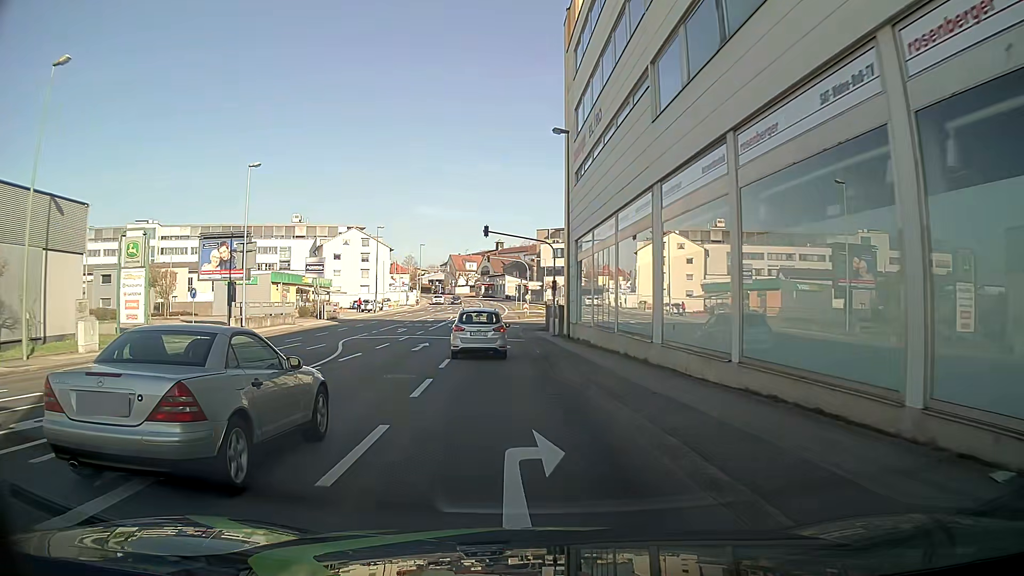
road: tertiary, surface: asphalt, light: Day
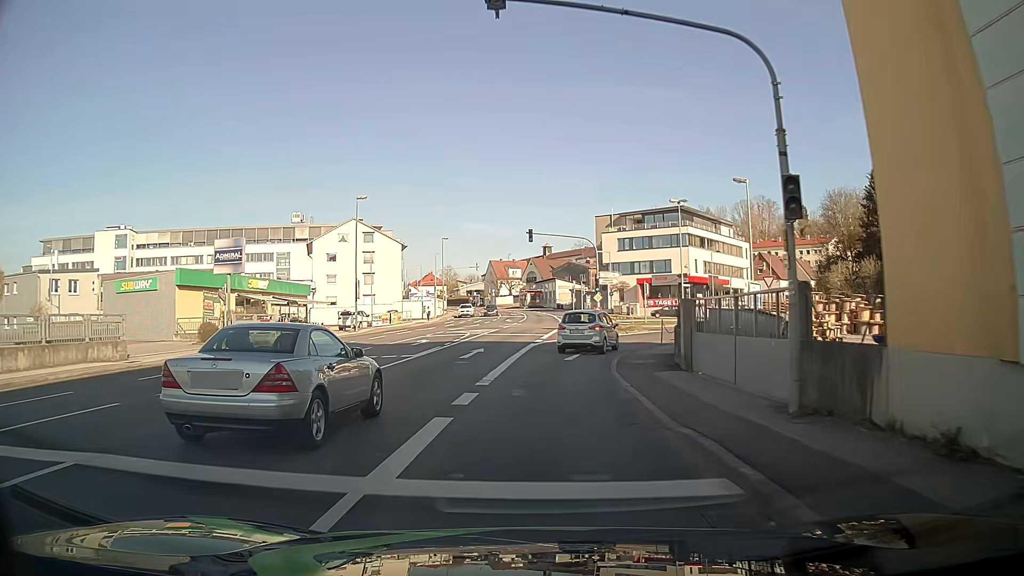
(-1.2, +29.4) m; -4°
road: tertiary_link
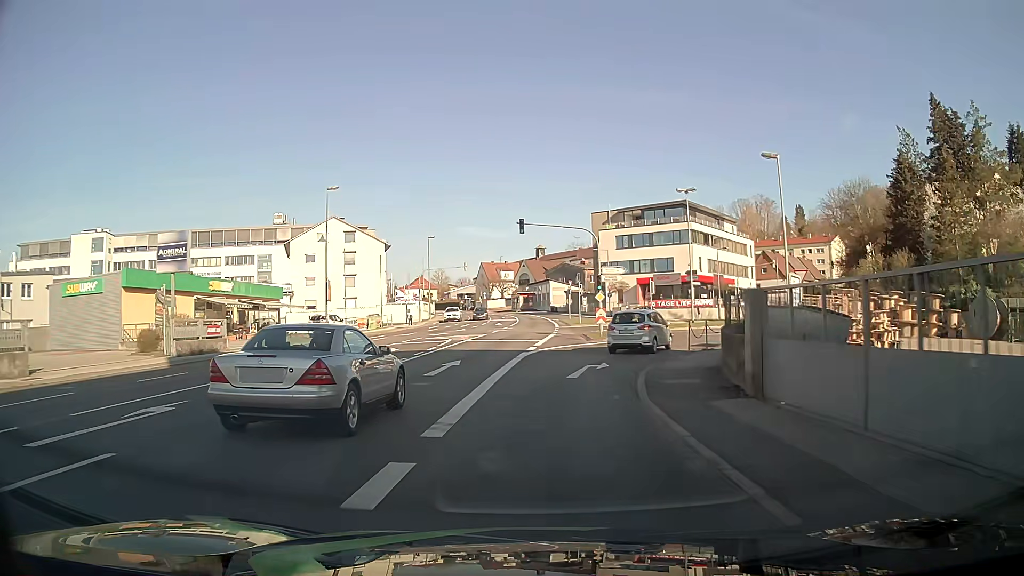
(+0.1, +5.9) m; +1°
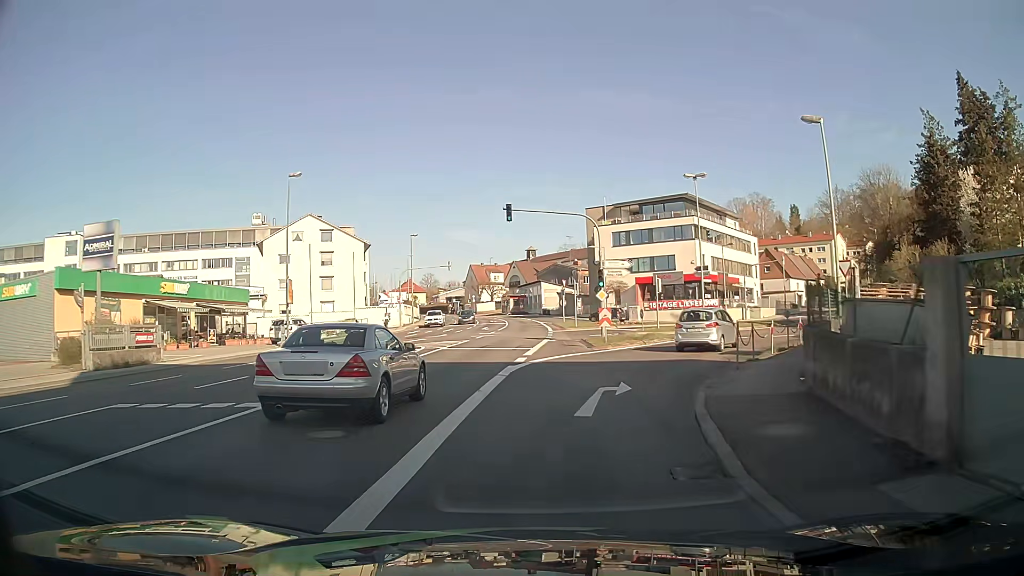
(0.0, +5.9) m; 0°
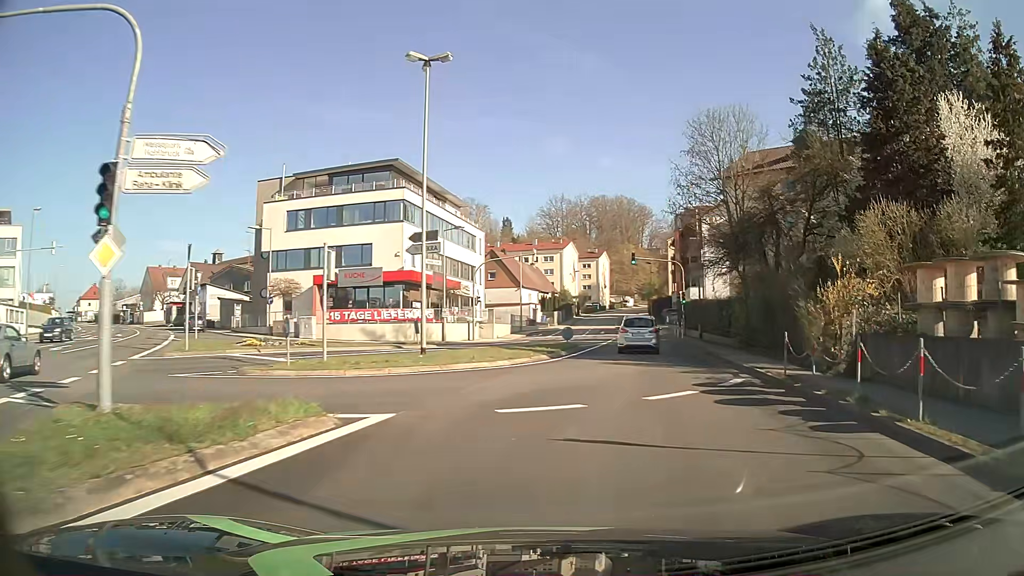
(+4.5, +23.0) m; +26°
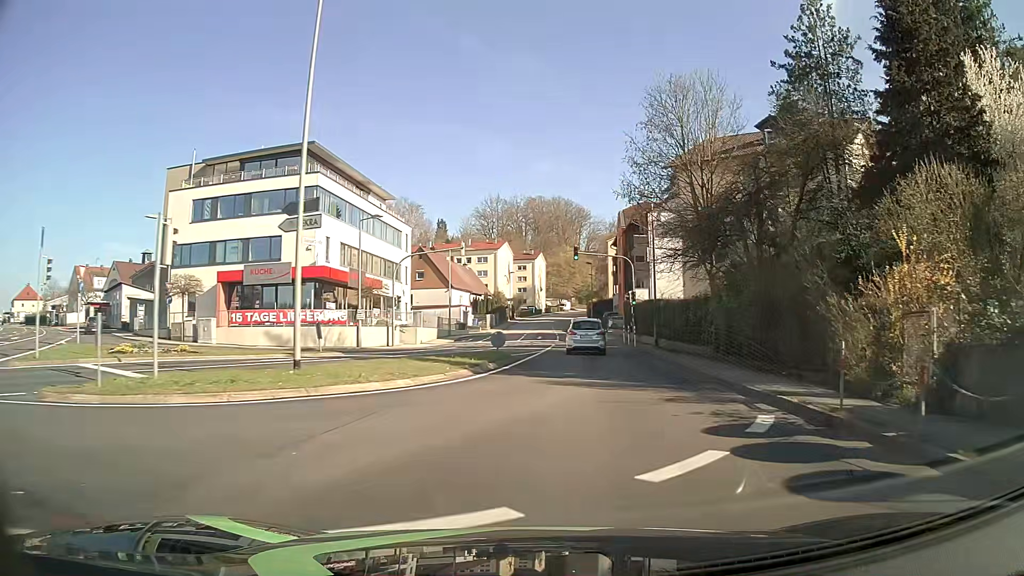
(+0.3, +6.2) m; +6°
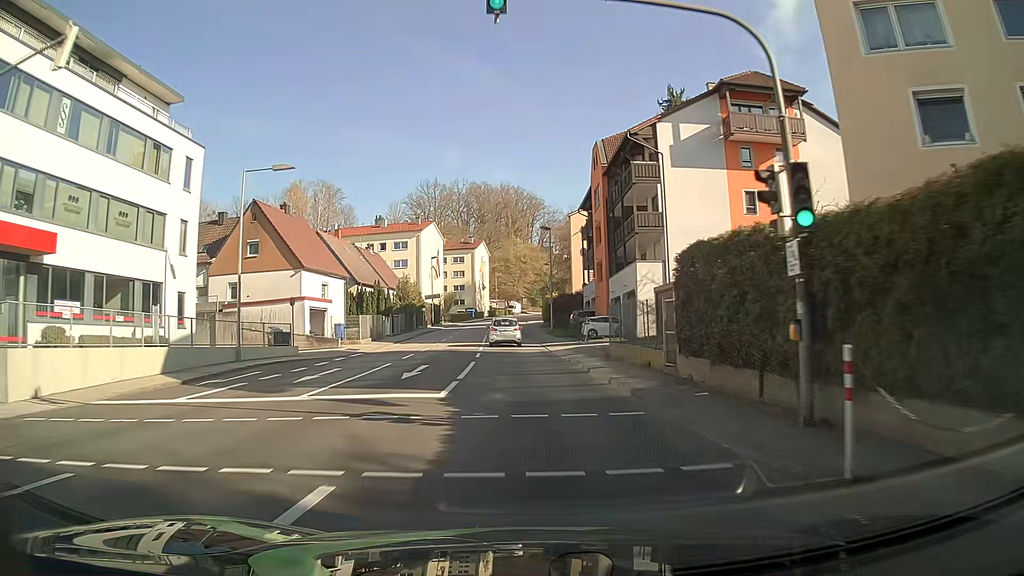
(+2.3, +34.8) m; +4°
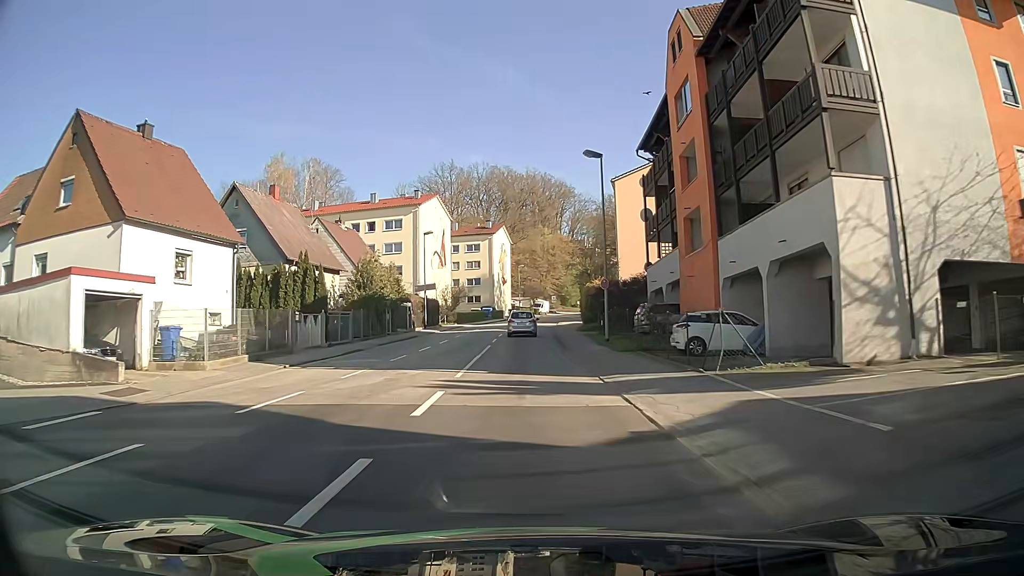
(-0.5, +22.7) m; -2°
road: tertiary
(0, +10) (0, +20) (-1, +30) (-1, +40) (-1, +50) (-1, +60) (0, +70) (+1, +80) (+2, +90) (+4, +100) m
